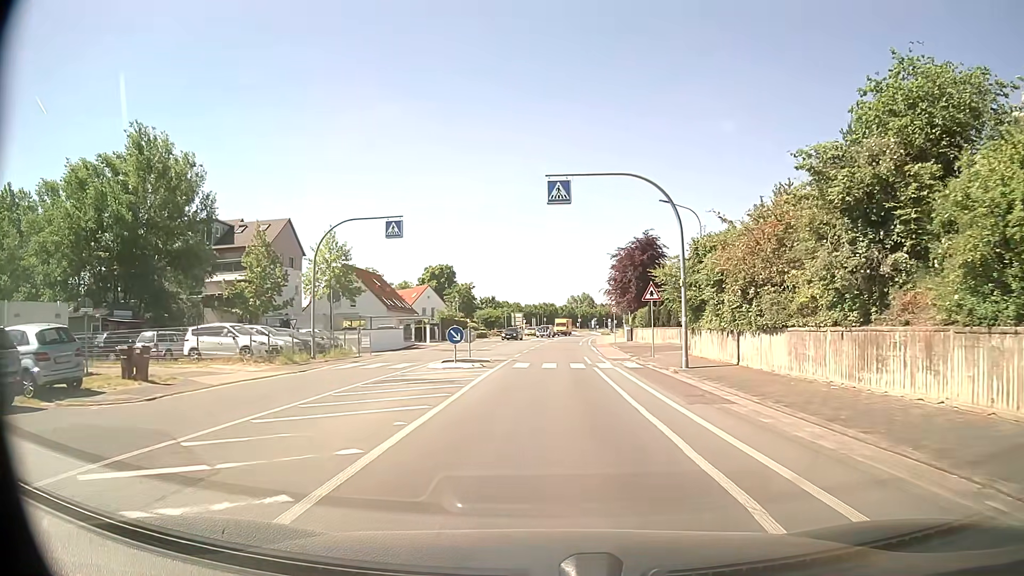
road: tertiary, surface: asphalt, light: Day
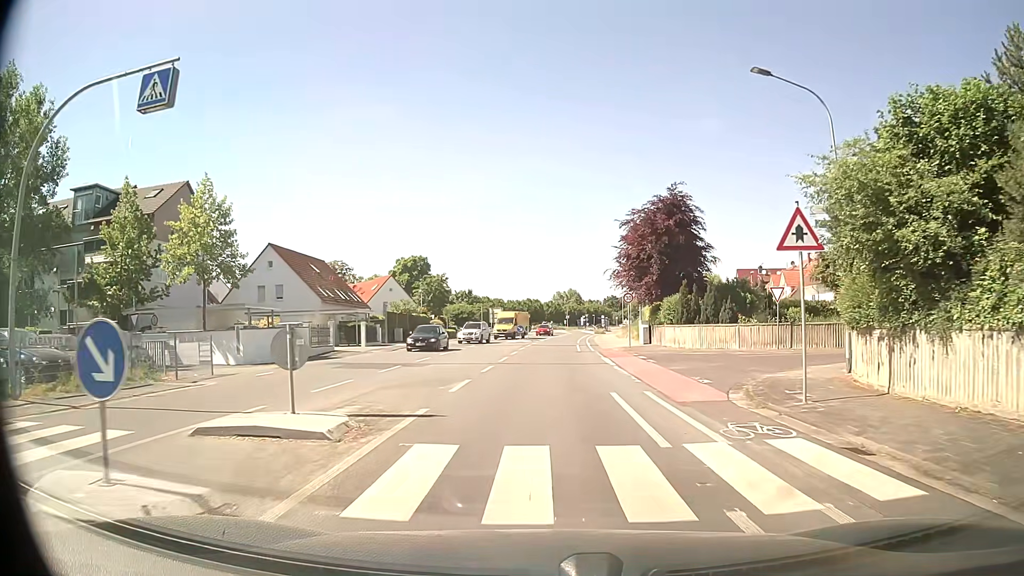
(+0.2, +18.5) m; +1°
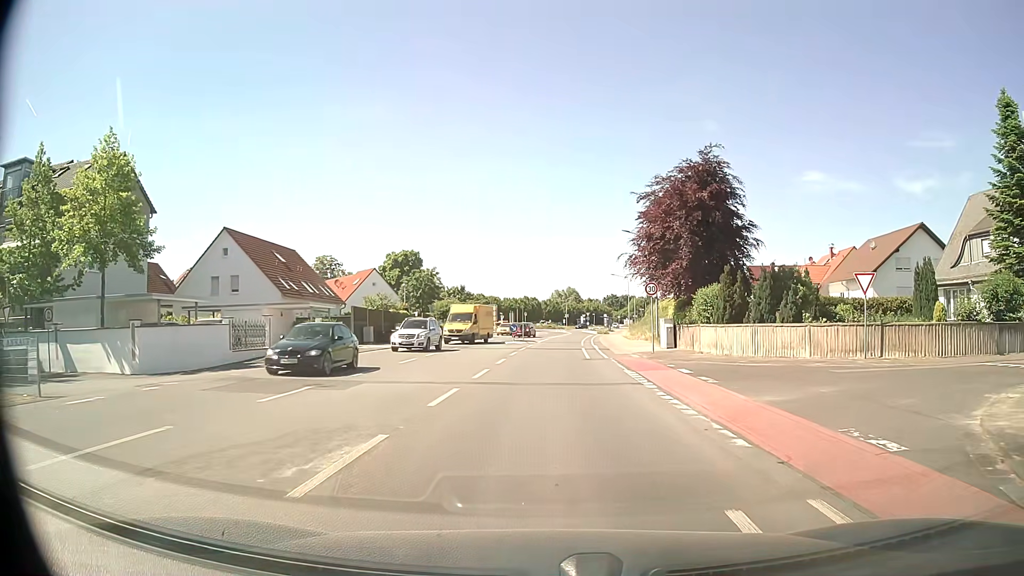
(0.0, +9.0) m; 0°
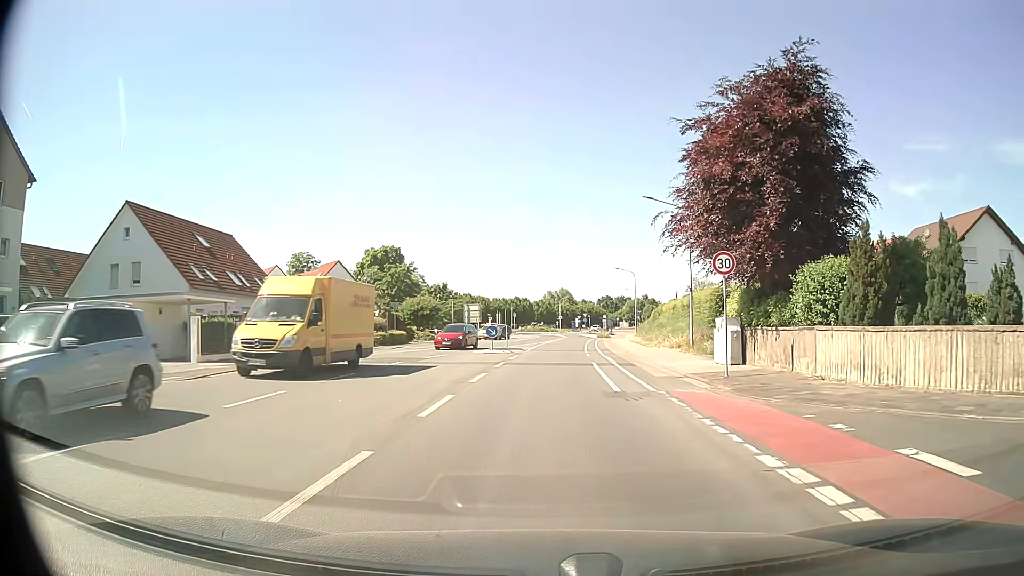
(+0.2, +13.3) m; +1°
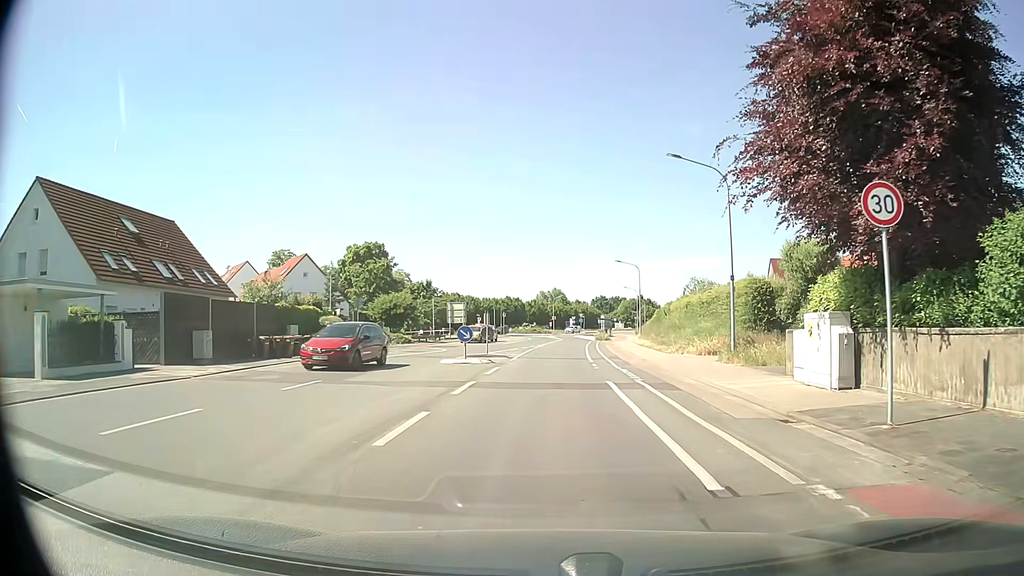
(0.0, +8.8) m; +1°
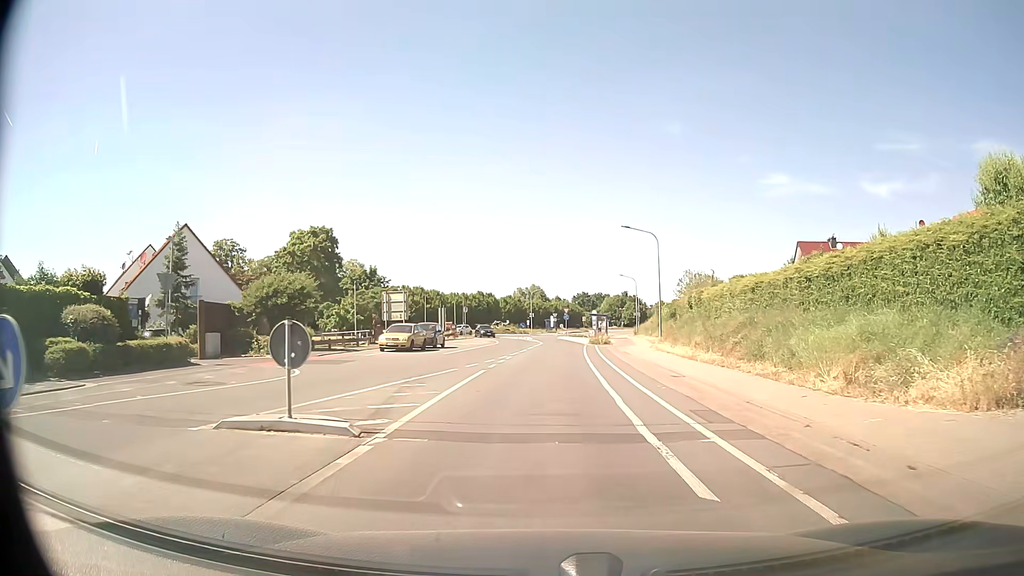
(+0.4, +21.7) m; +2°
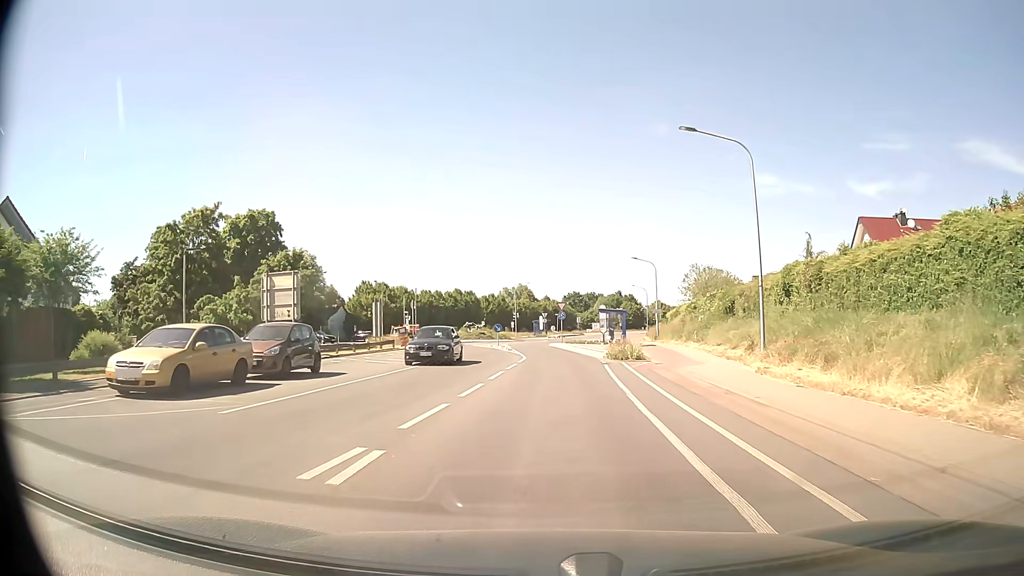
(+0.1, +22.5) m; +1°
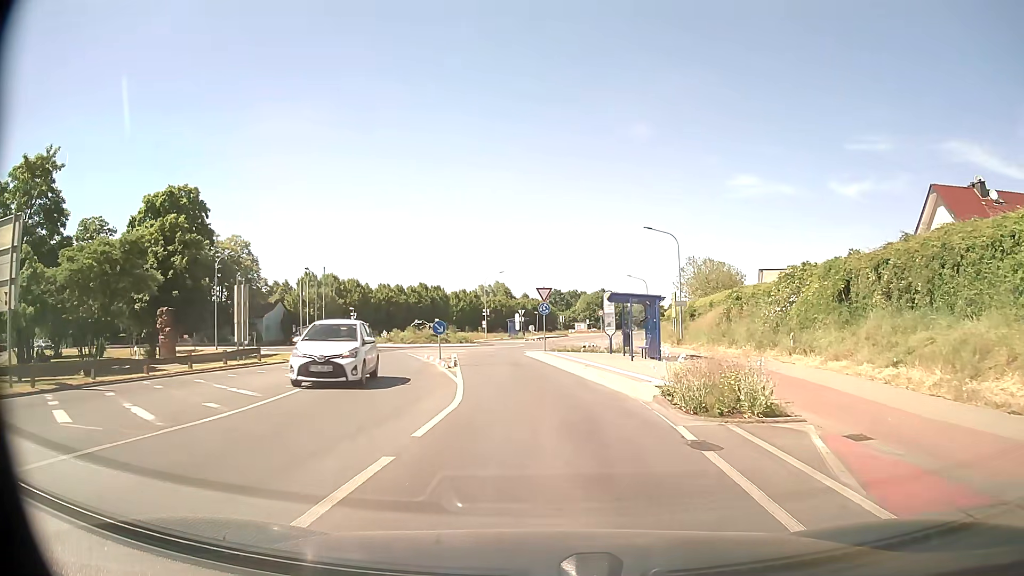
(+0.3, +18.6) m; +2°
(0, +10) (-1, +20) (-2, +30) (-2, +40) (-1, +50) (0, +60) (+1, +70) (+3, +79) (+5, +89) (+7, +99) m
